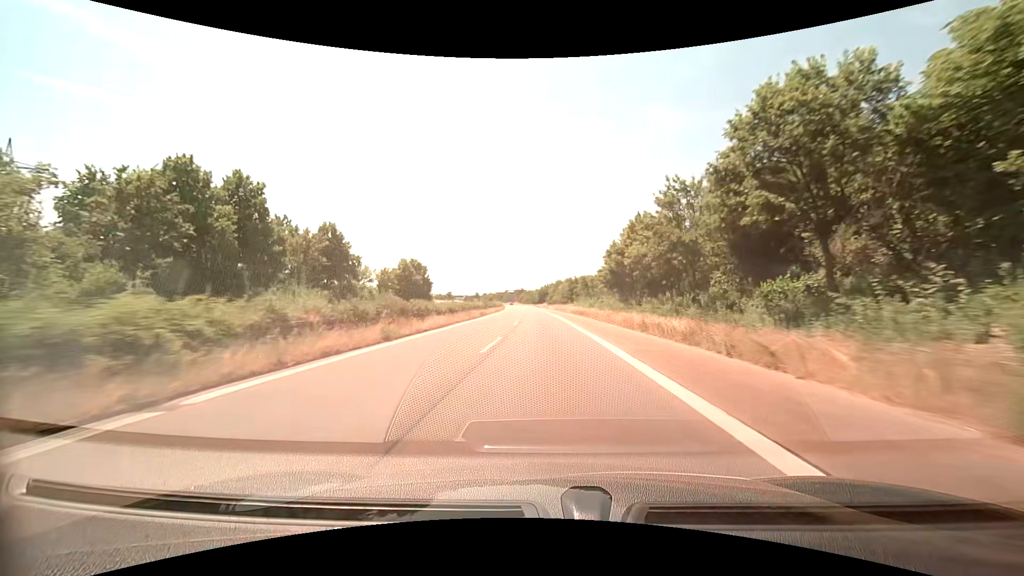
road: trunk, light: Day
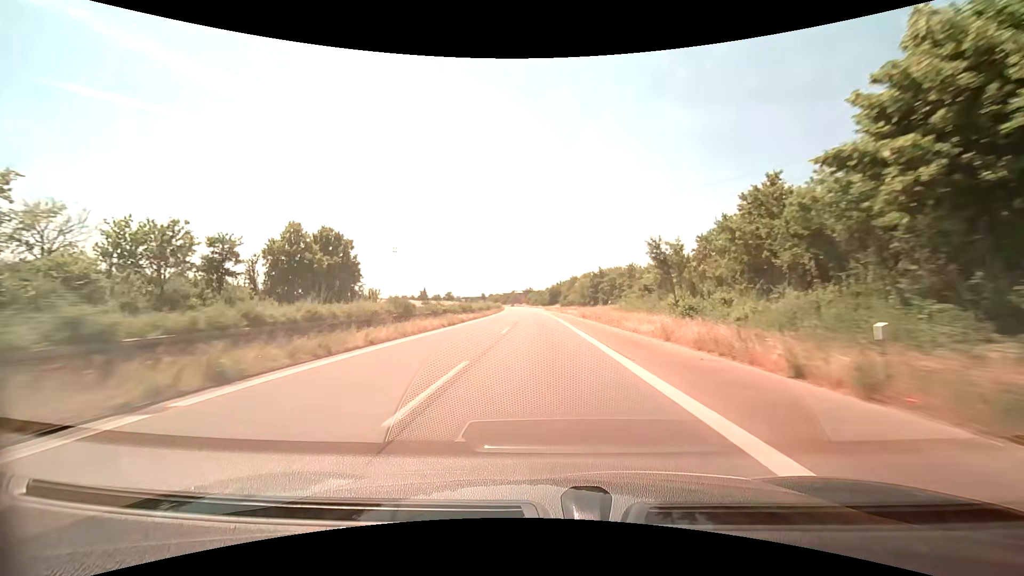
(-0.6, +43.9) m; -1°
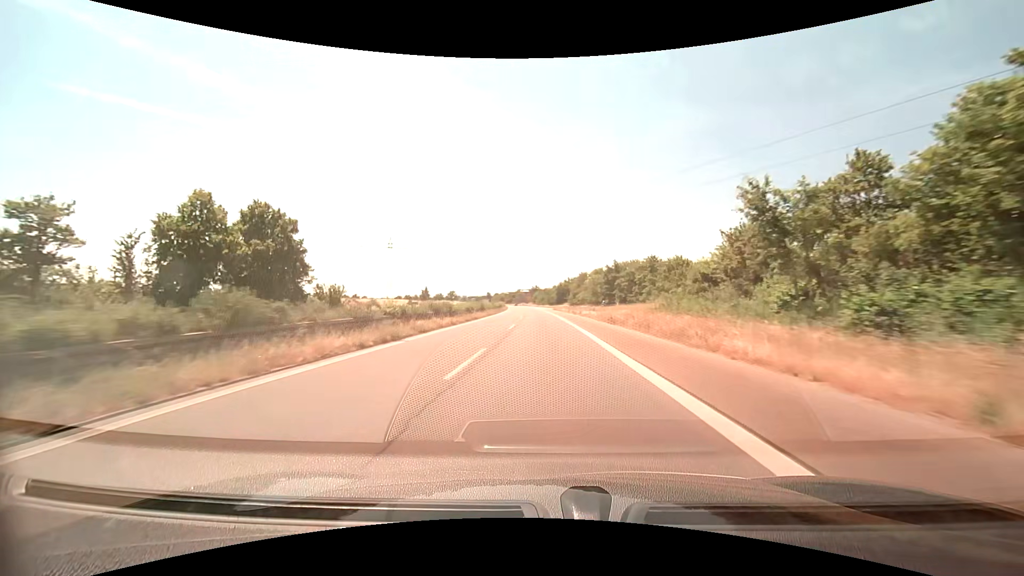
(-0.1, +14.5) m; -1°
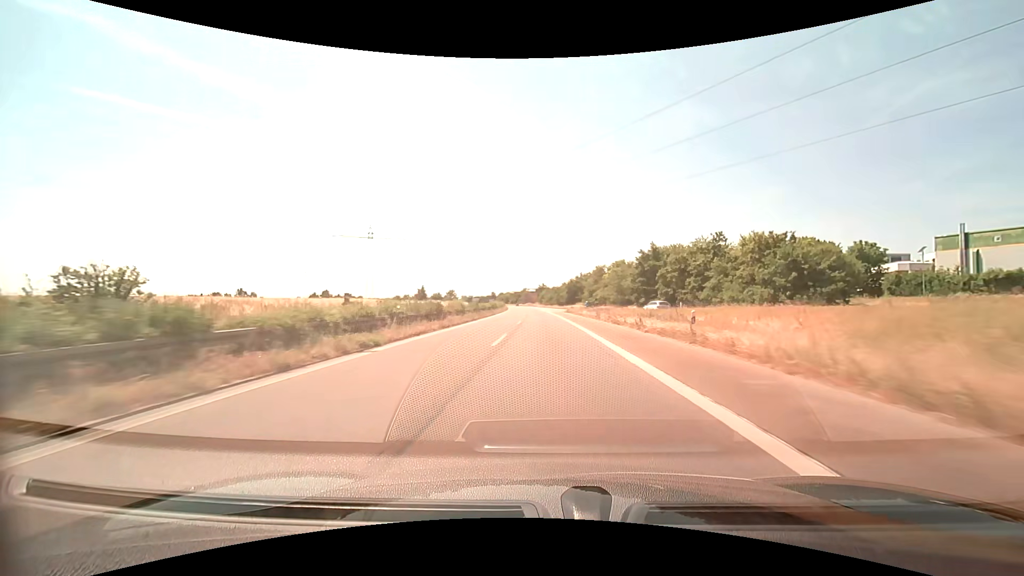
(-0.3, +29.1) m; -1°
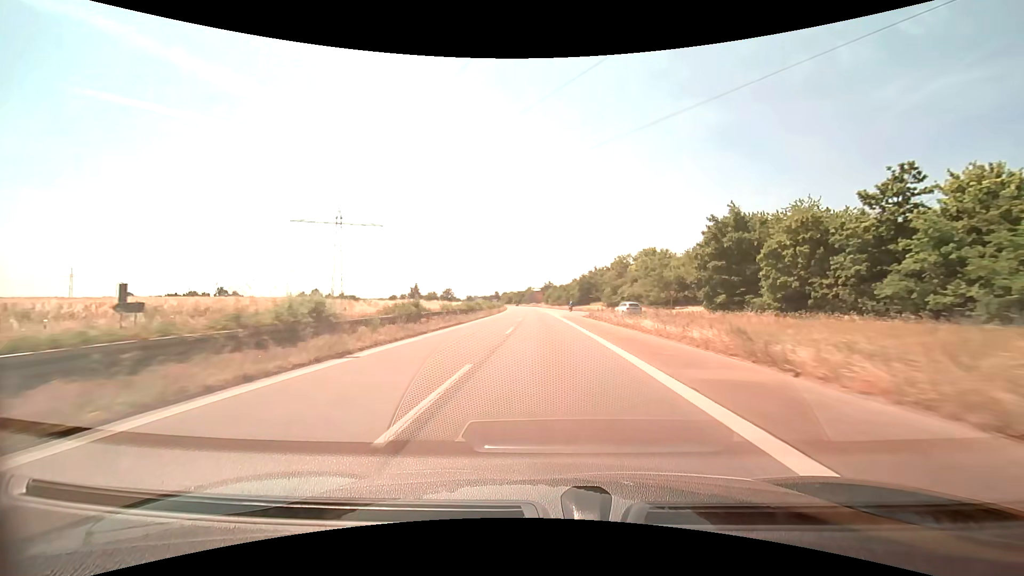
(-0.1, +29.0) m; -1°
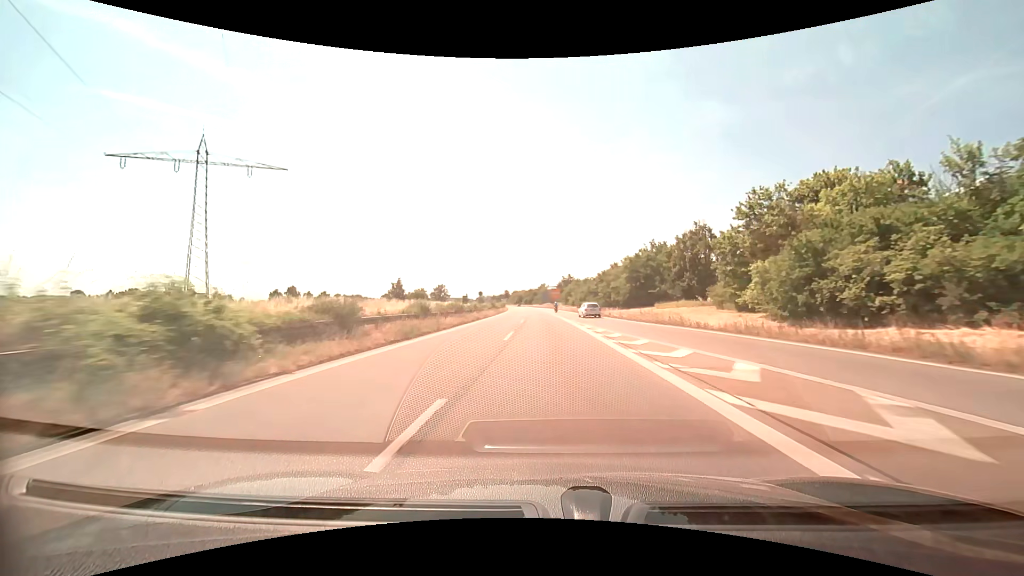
(-1.0, +57.8) m; -2°
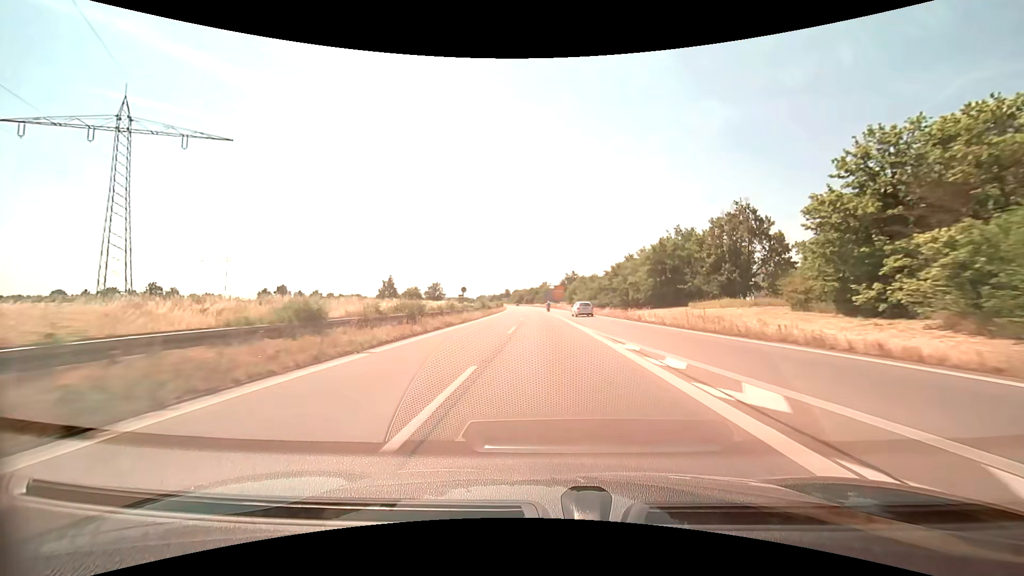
(0.0, +14.3) m; 0°
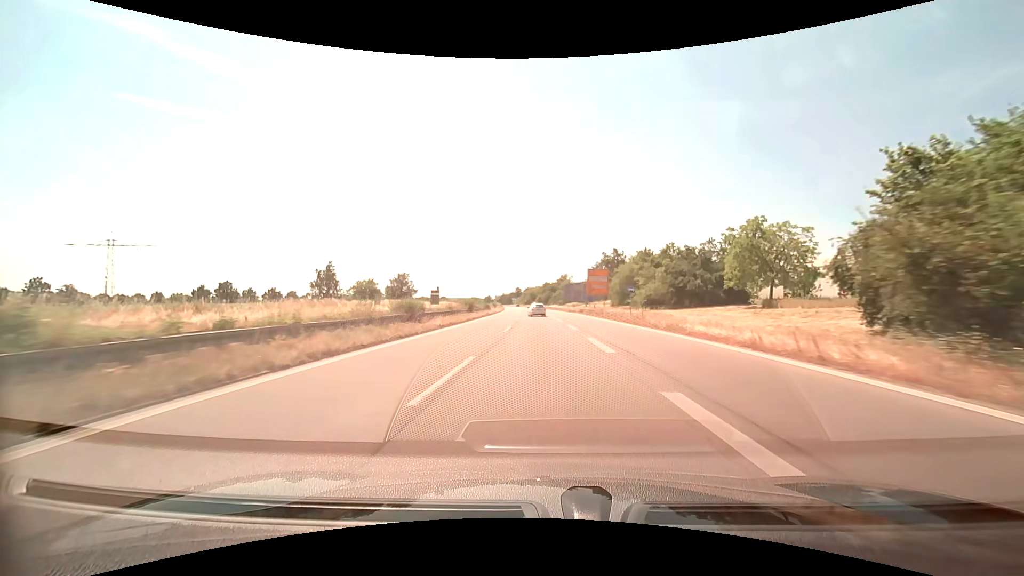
(-1.1, +69.9) m; -2°
(0, +10) (0, +20) (0, +30) (0, +40) (-1, +50) (-1, +60) (-1, +70) (-2, +80) (-2, +90) (-3, +100) m
